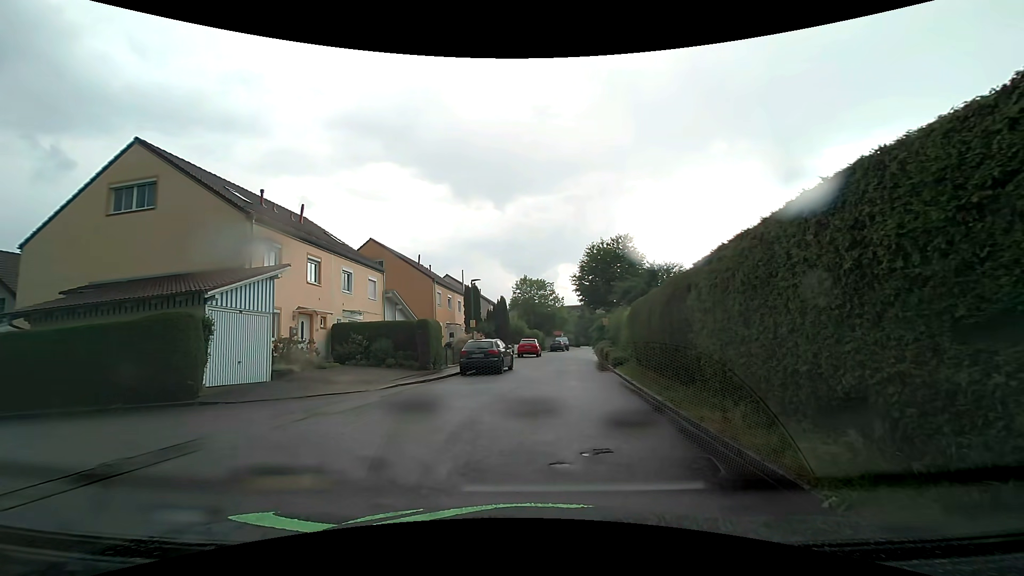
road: residential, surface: asphalt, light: Day
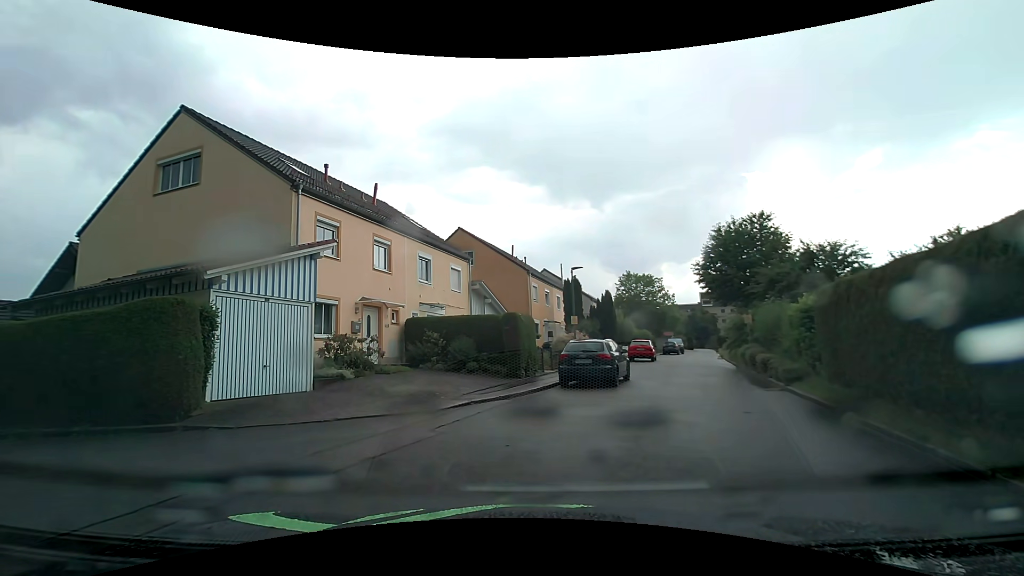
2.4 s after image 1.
(-0.3, +5.1) m; -12°
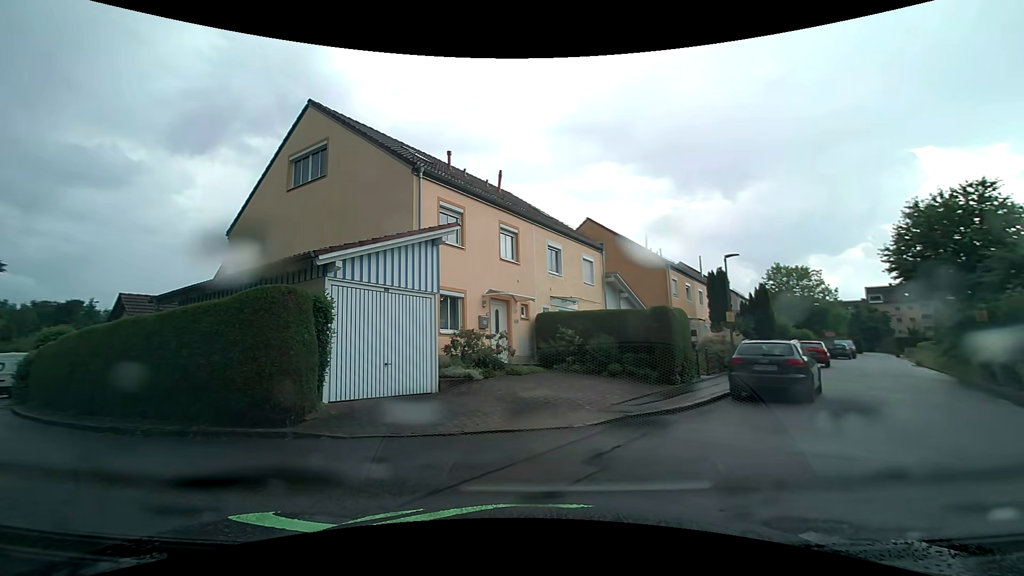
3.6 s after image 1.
(-0.2, +2.3) m; -13°
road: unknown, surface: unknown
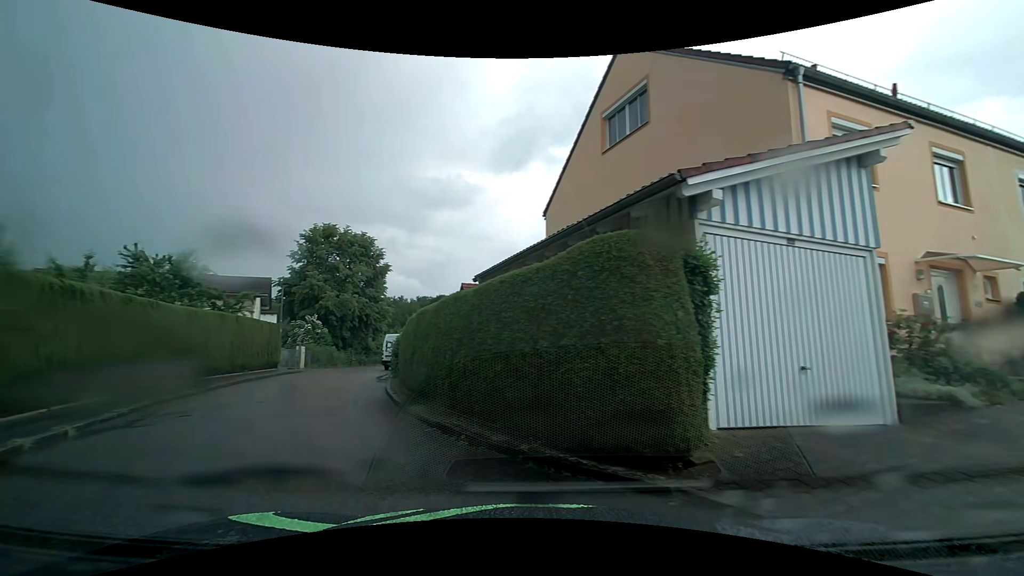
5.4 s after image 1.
(-1.2, +3.9) m; -34°
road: residential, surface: asphalt
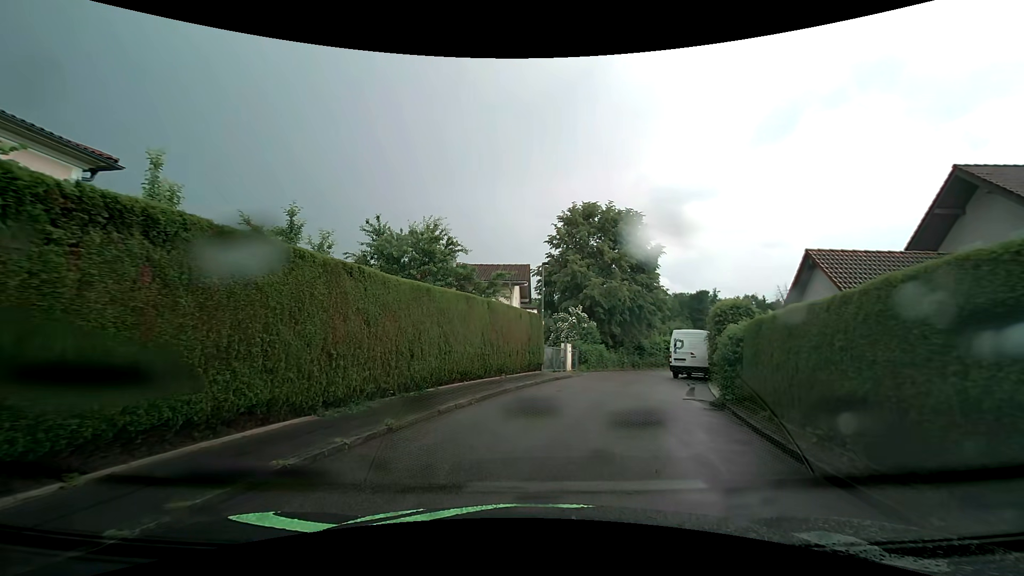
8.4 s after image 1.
(-3.5, +8.5) m; -29°
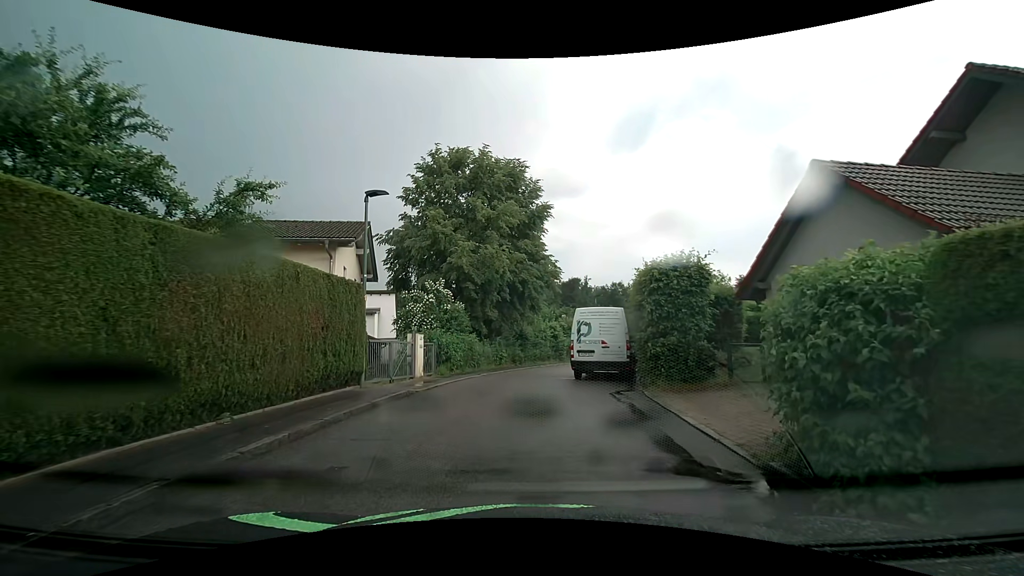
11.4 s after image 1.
(+1.0, +9.7) m; +15°
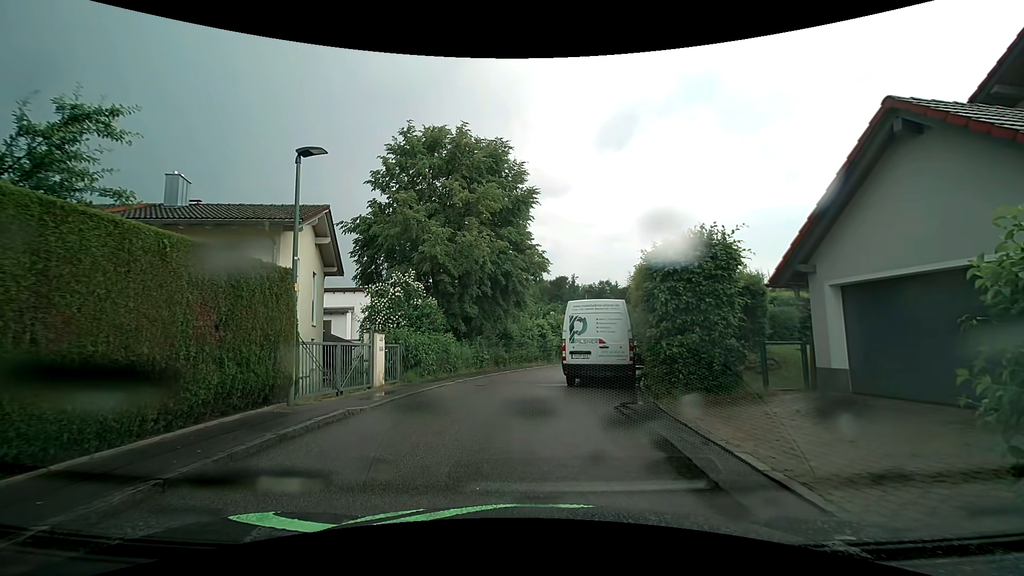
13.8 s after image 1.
(0.0, +2.8) m; 0°
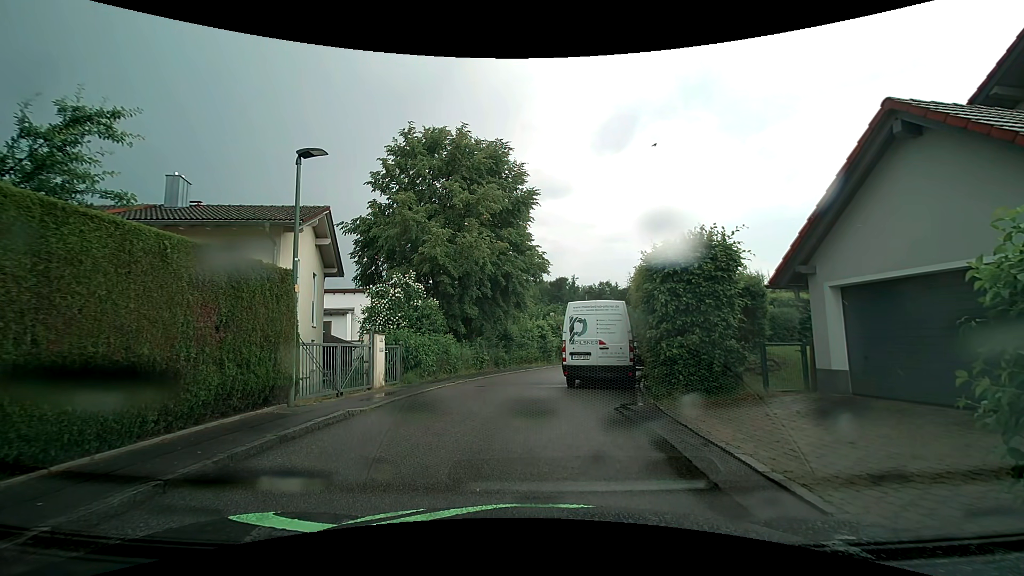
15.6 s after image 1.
(0.0, +0.1) m; 0°
